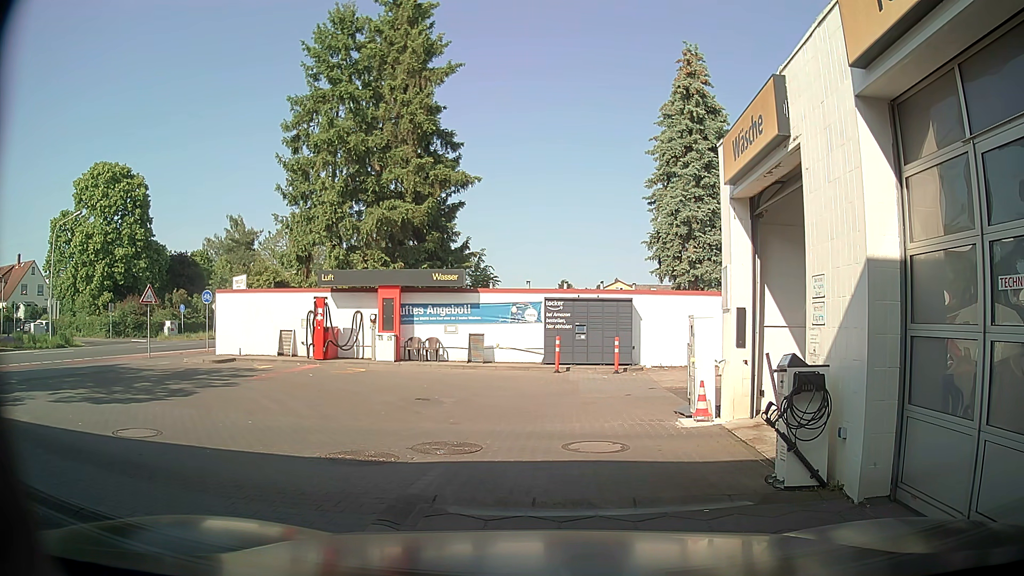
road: service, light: Day
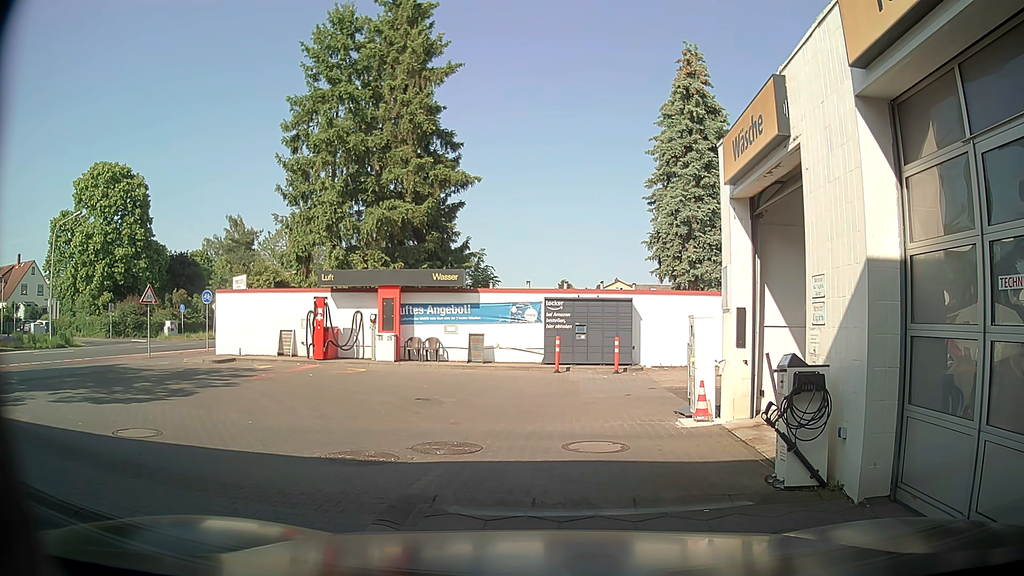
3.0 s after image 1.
(0.0, 0.0) m; 0°
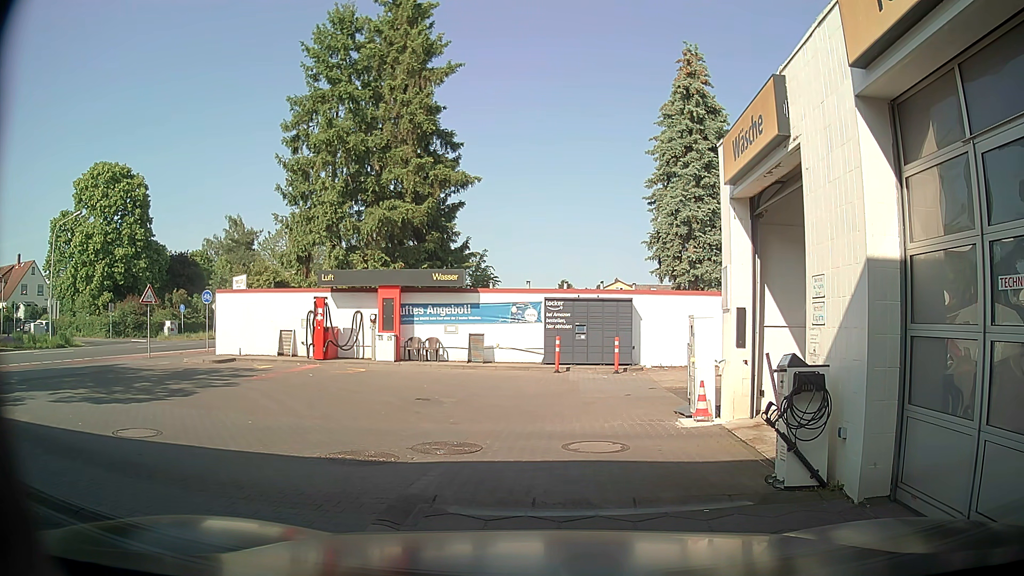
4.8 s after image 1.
(0.0, 0.0) m; 0°
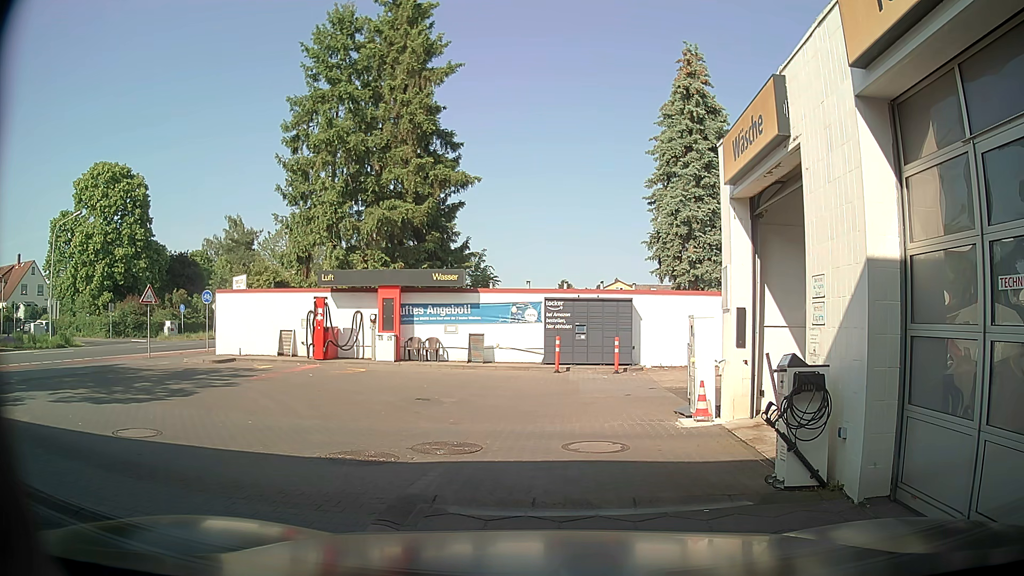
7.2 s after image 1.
(0.0, 0.0) m; 0°
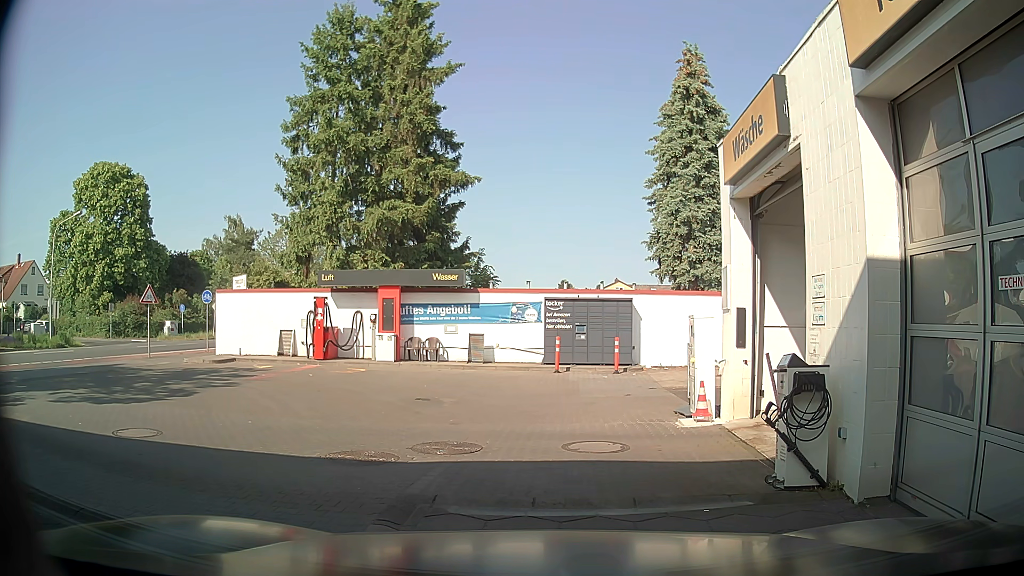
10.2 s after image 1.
(0.0, 0.0) m; 0°
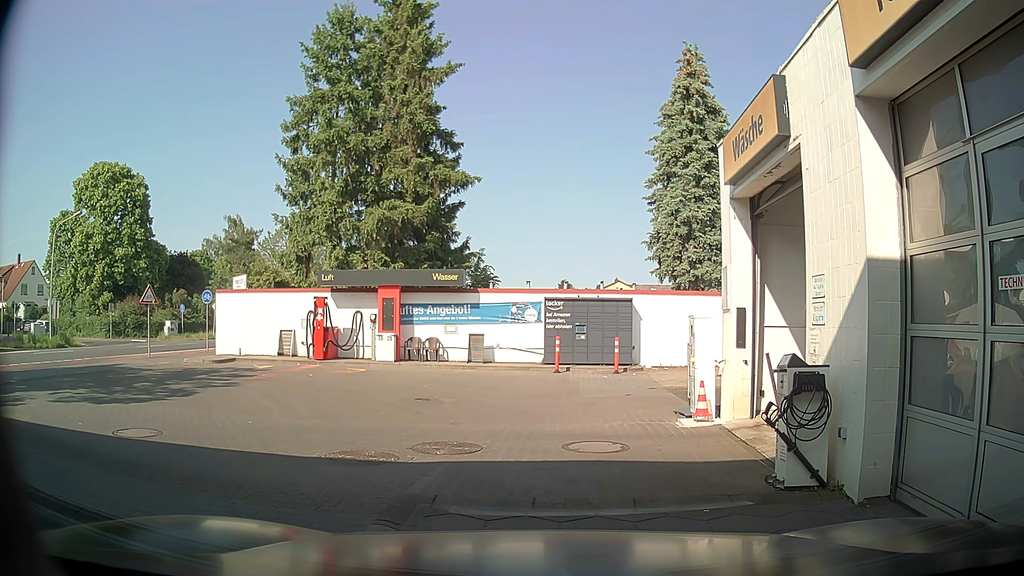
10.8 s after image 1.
(0.0, 0.0) m; 0°
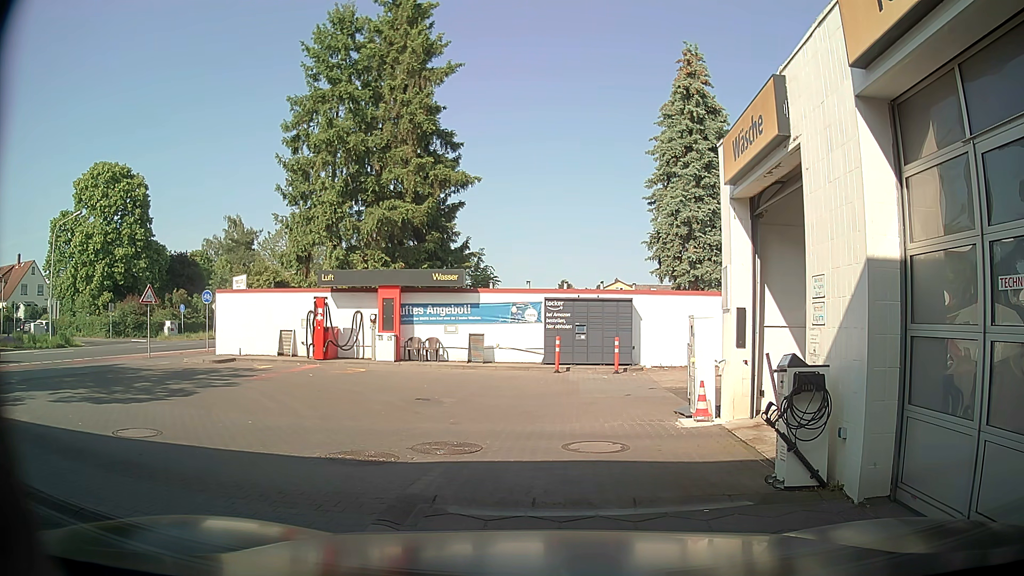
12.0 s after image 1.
(0.0, 0.0) m; 0°
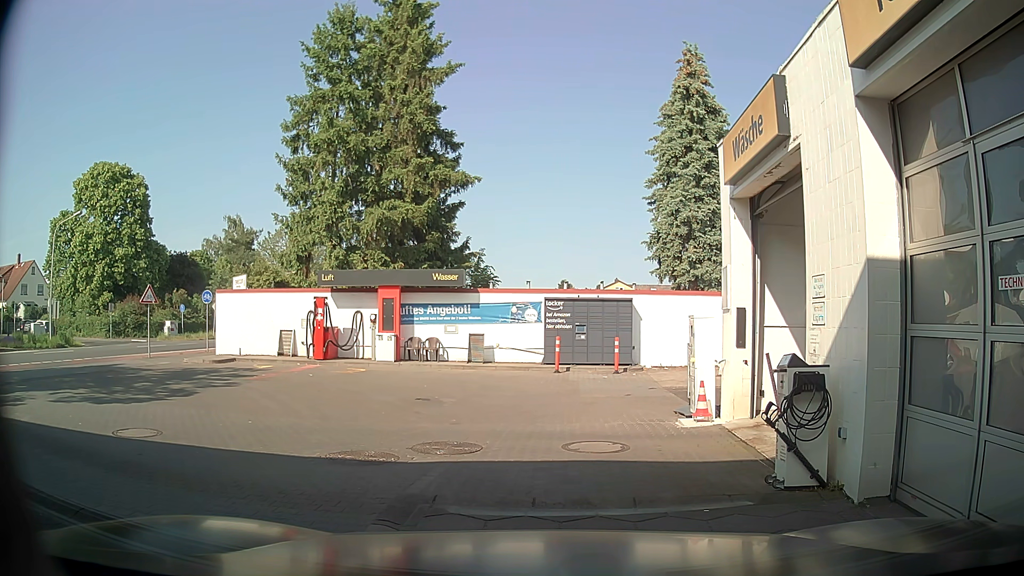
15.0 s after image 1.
(0.0, 0.0) m; 0°
